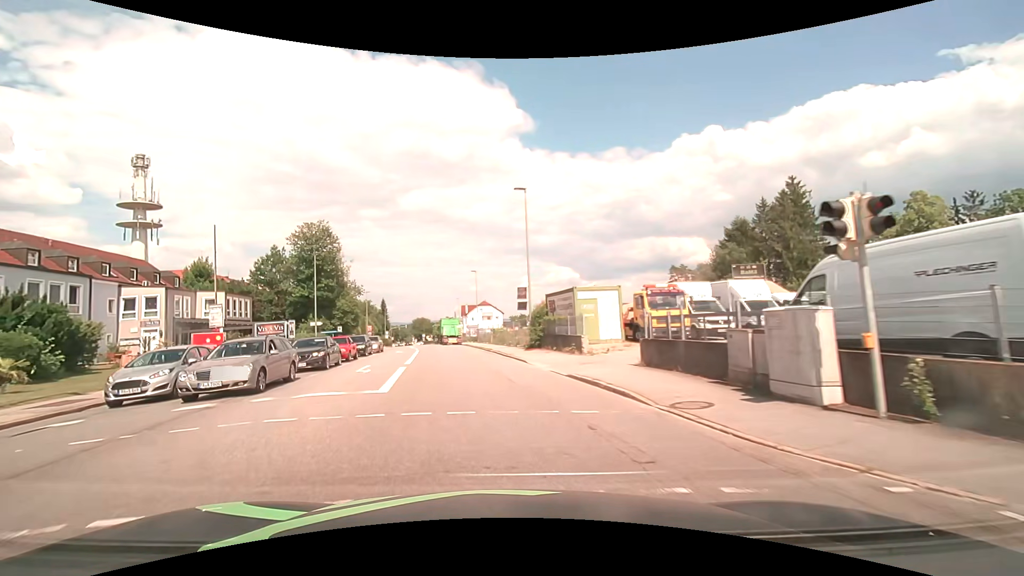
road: tertiary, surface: asphalt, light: Day
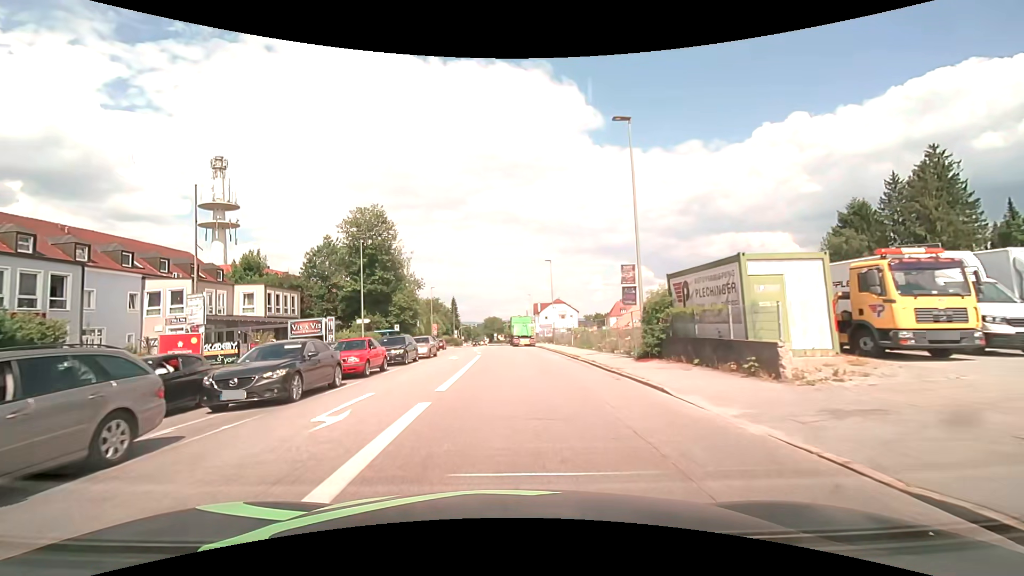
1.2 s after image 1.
(-0.8, +10.5) m; -8°
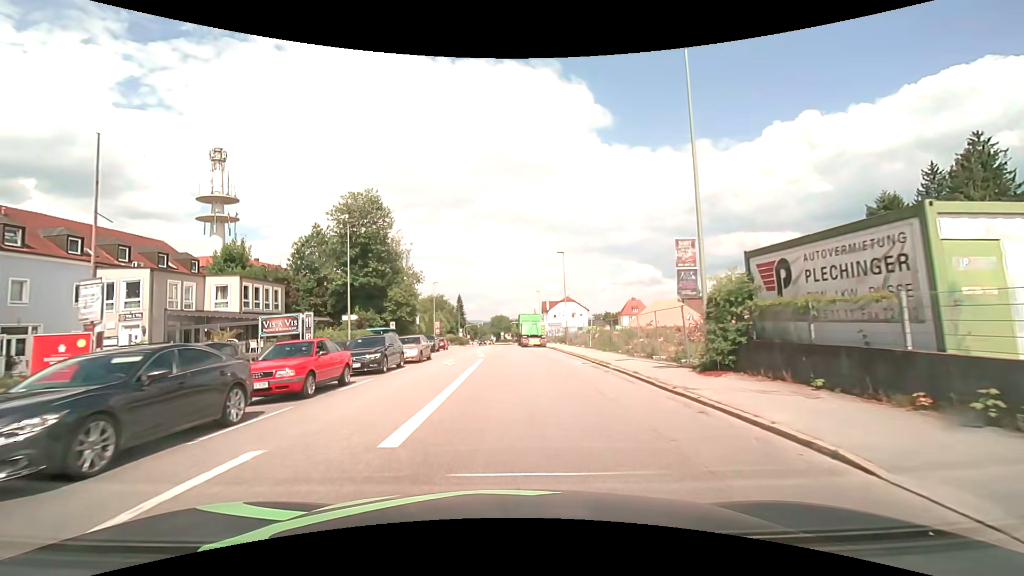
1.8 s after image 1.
(-0.1, +5.8) m; -1°
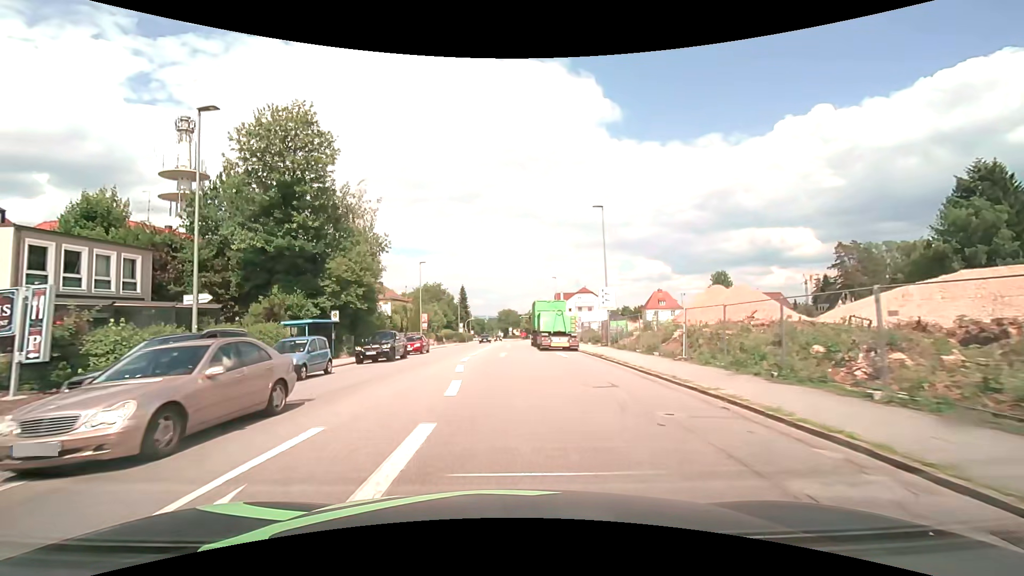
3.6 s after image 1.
(-0.1, +19.2) m; -1°
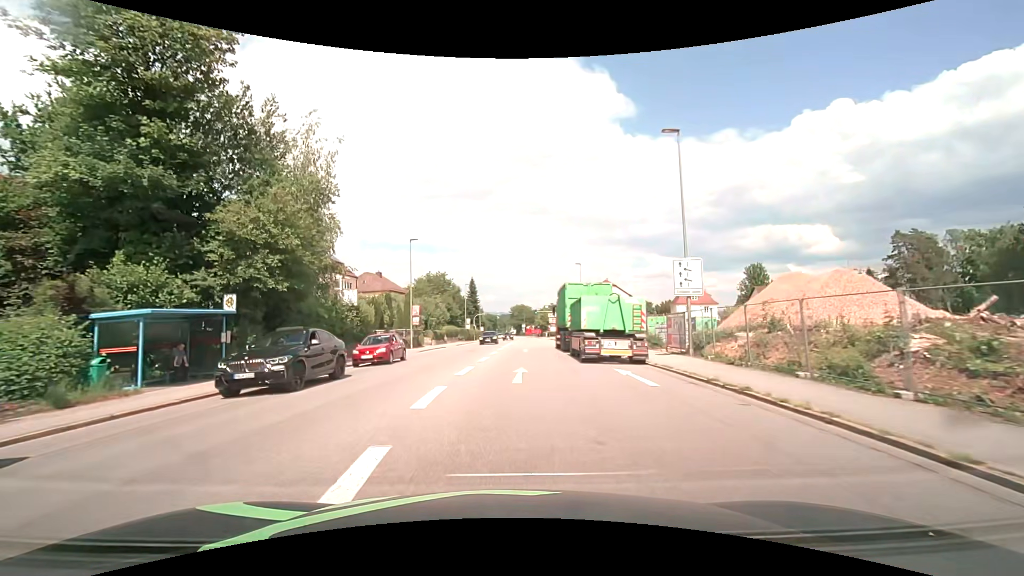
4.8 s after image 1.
(-0.2, +13.6) m; -2°
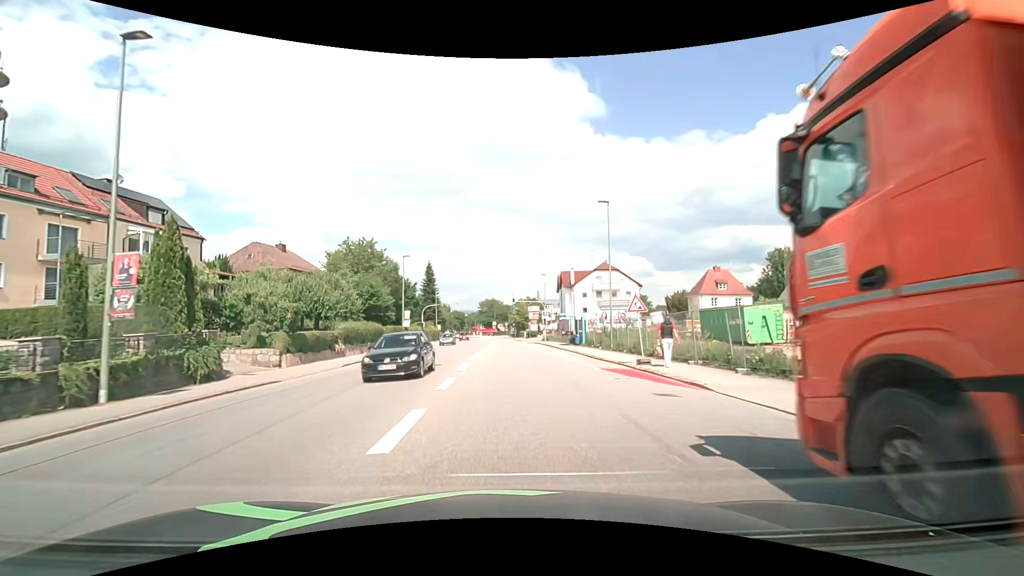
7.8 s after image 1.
(+0.6, +32.8) m; +3°
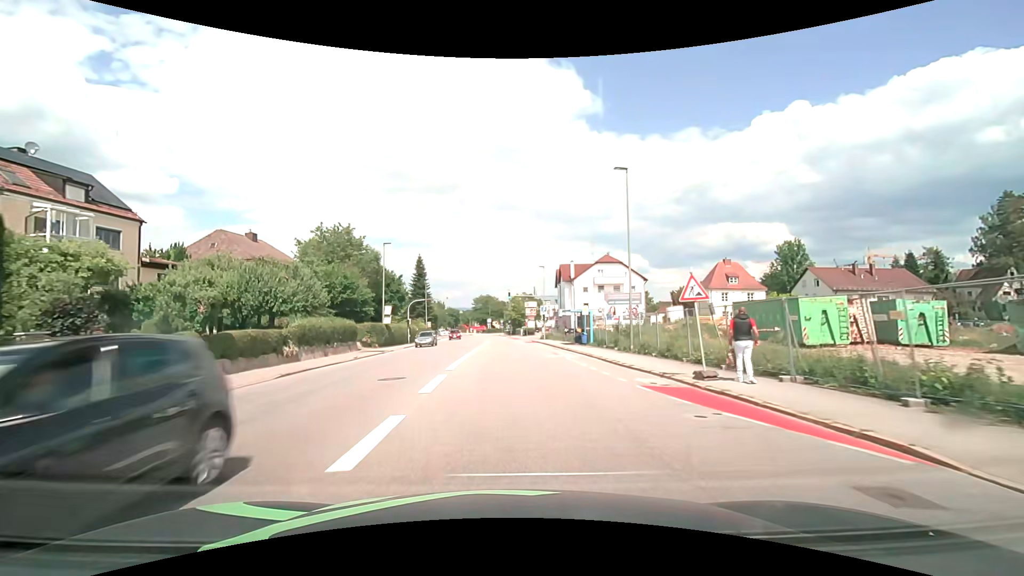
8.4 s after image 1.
(0.0, +6.7) m; +1°
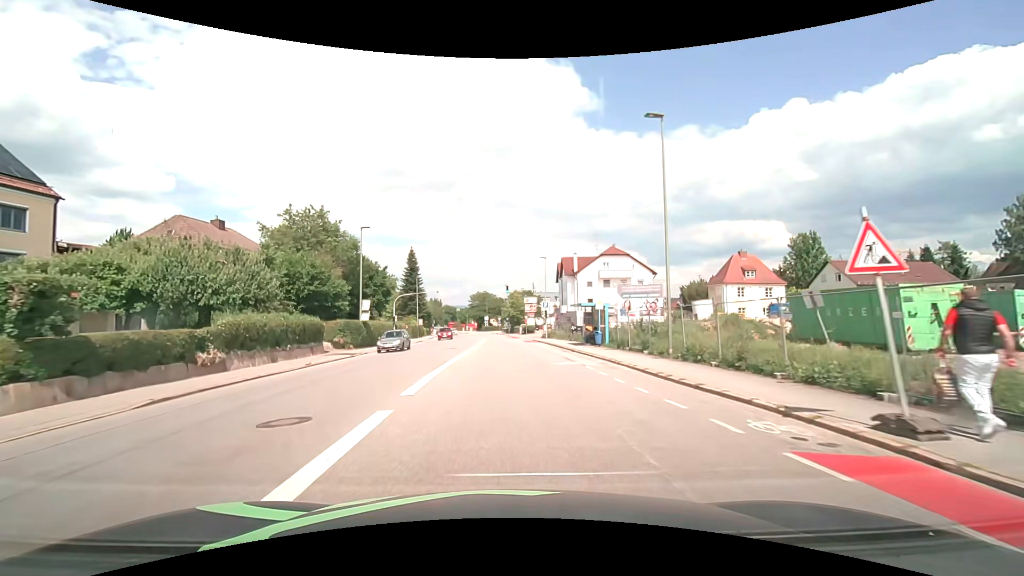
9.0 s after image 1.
(0.0, +6.8) m; 0°
(0, +10) (0, +20) (0, +30) (0, +40) (-1, +50) (-1, +60) (-2, +70) (-2, +80) (-3, +90) (-4, +100) m
